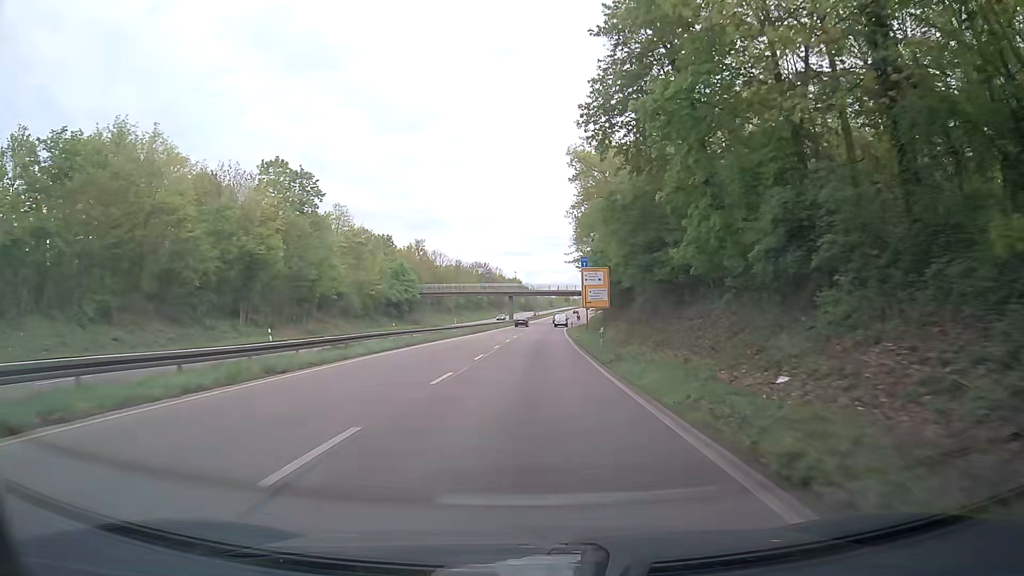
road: trunk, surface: asphalt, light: Day
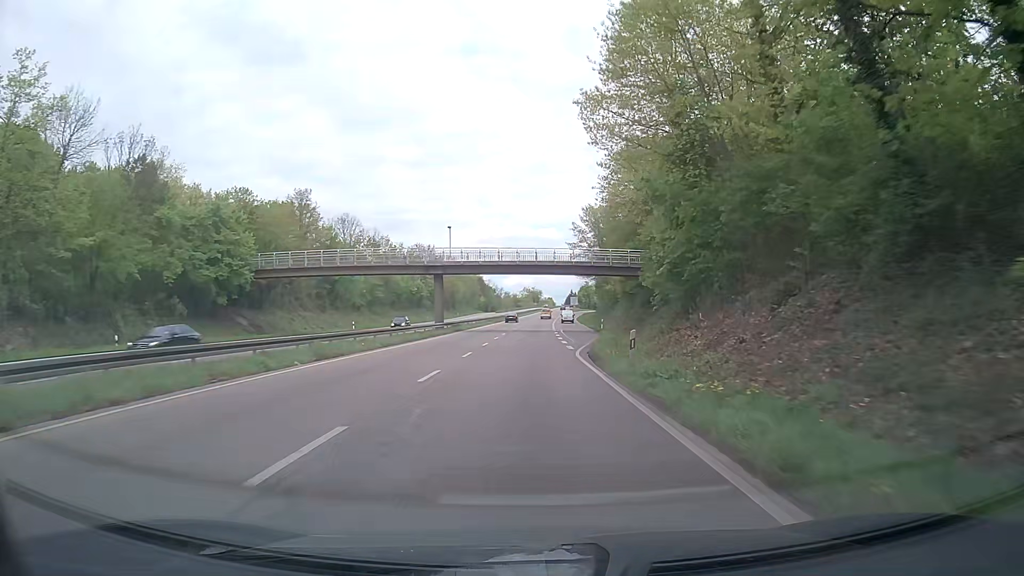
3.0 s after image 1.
(+1.5, +62.6) m; +3°
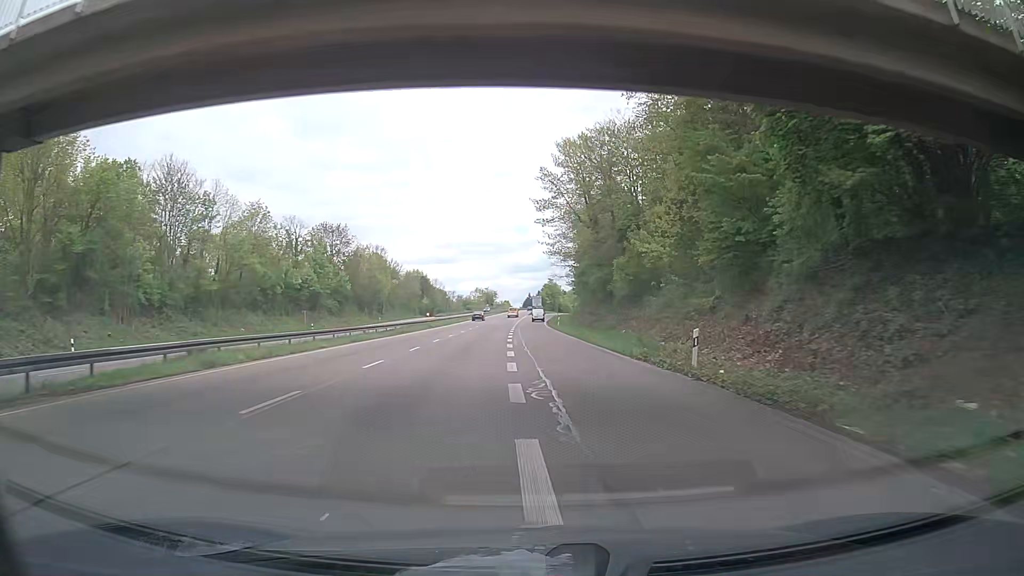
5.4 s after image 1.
(+1.4, +49.6) m; +4°
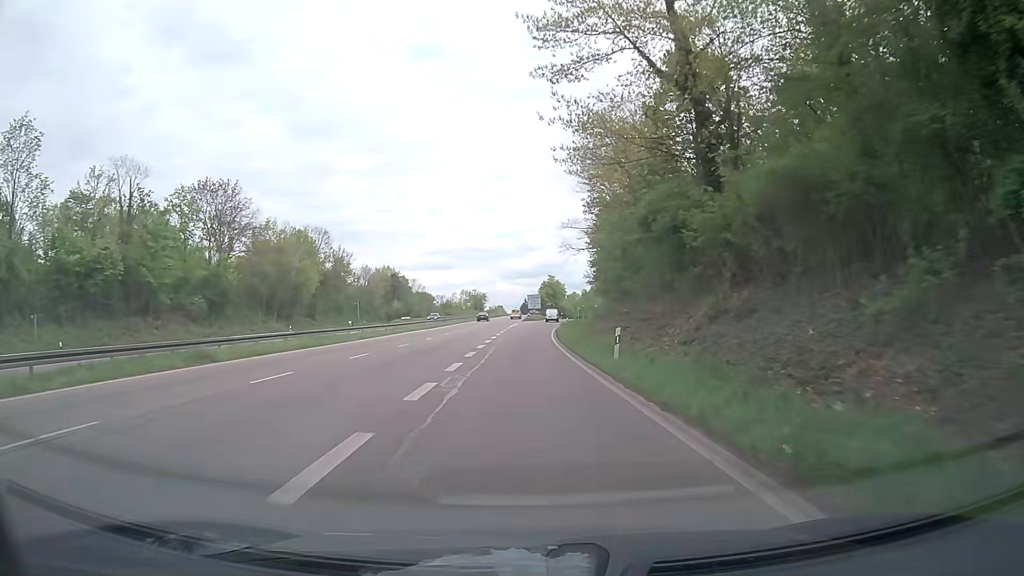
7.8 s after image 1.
(+0.3, +48.9) m; 0°
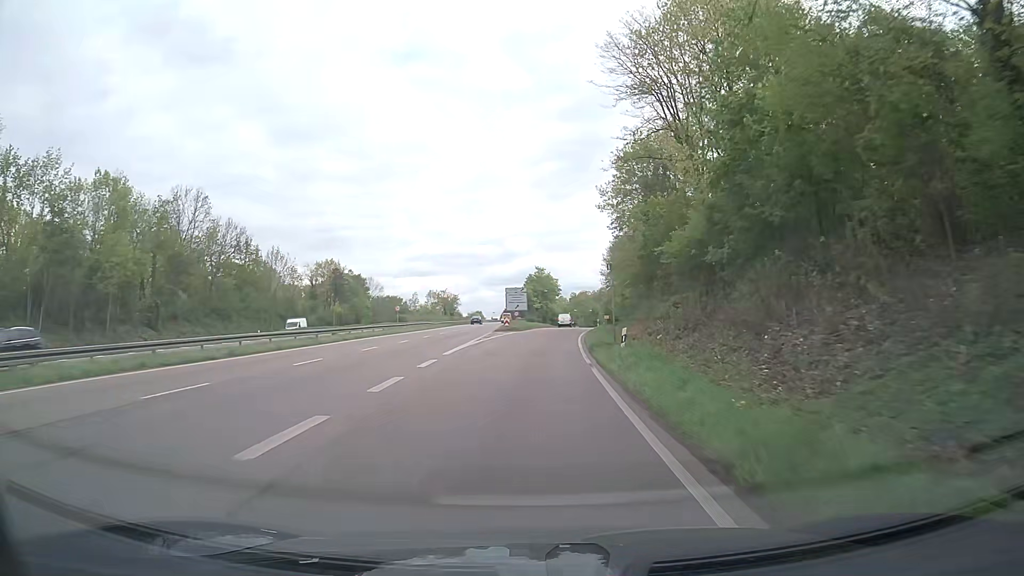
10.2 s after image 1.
(+0.3, +47.9) m; +1°
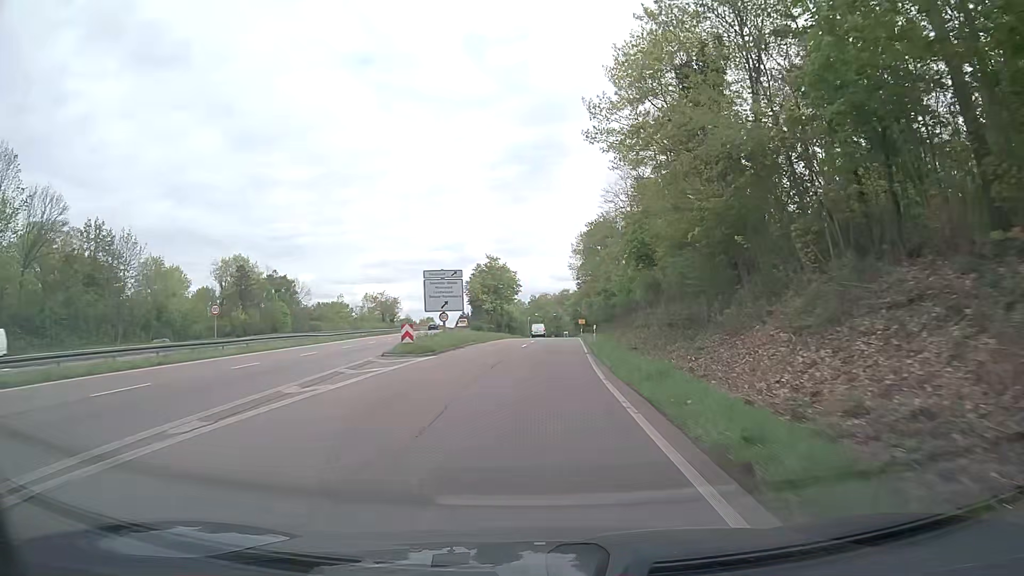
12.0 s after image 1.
(+1.1, +33.8) m; +4°
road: trunk_link
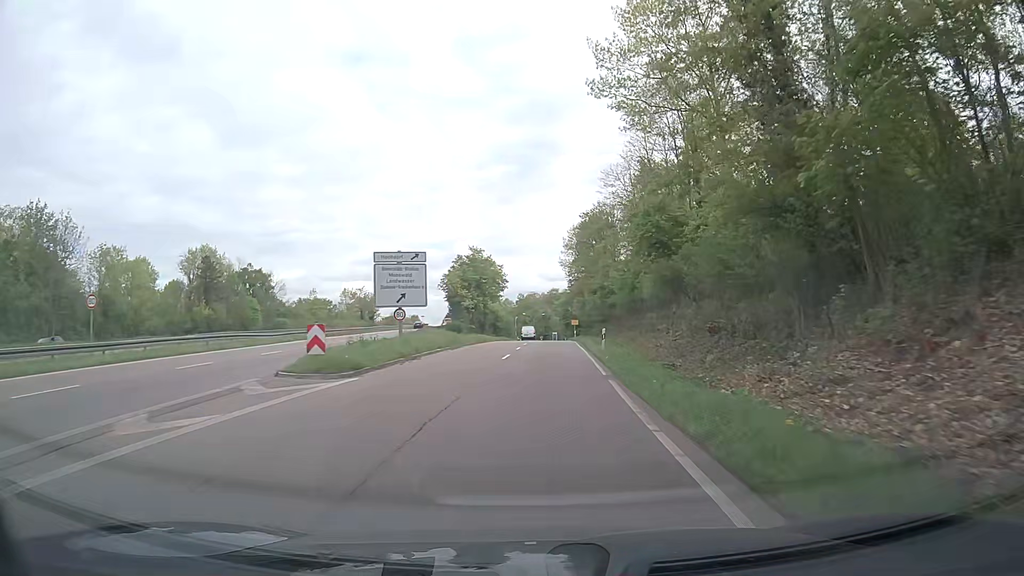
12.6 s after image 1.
(+0.1, +10.6) m; +1°
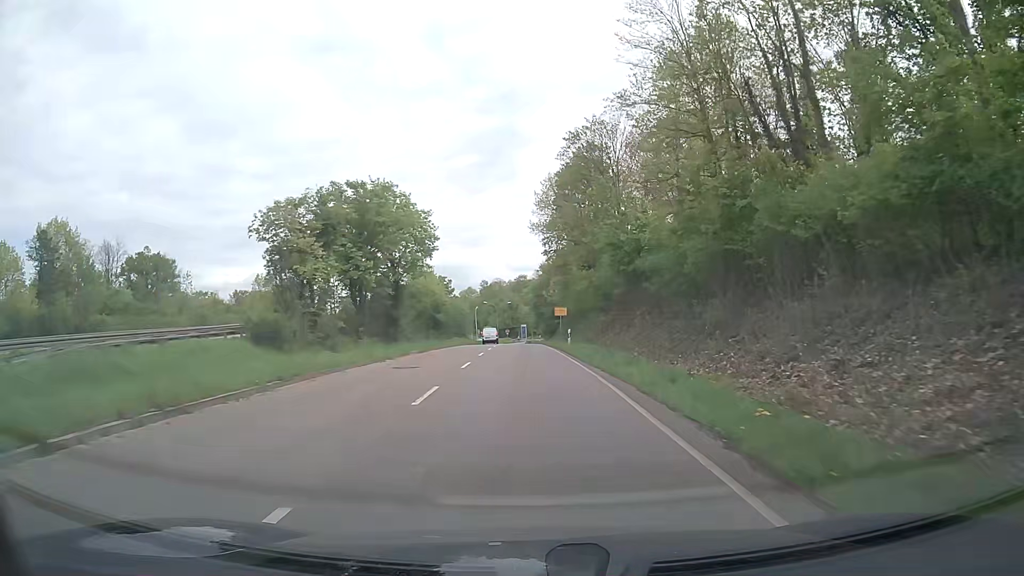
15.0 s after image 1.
(+1.3, +39.6) m; +3°
(0, +10) (0, +20) (0, +30) (0, +40) (-1, +50) (-1, +60) (-1, +70) (-1, +80) (-2, +90) (-2, +100) m
